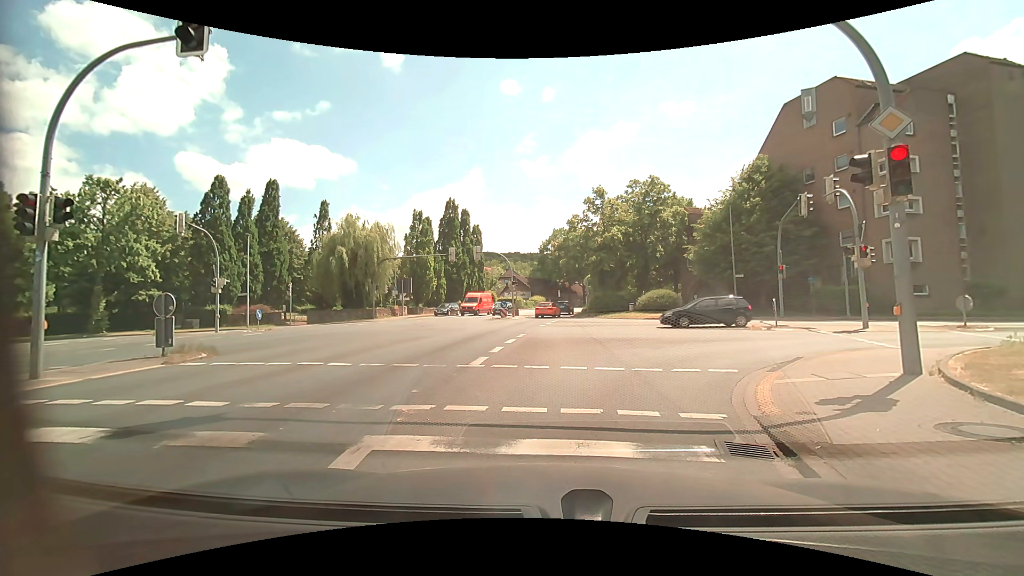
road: primary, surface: asphalt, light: Day
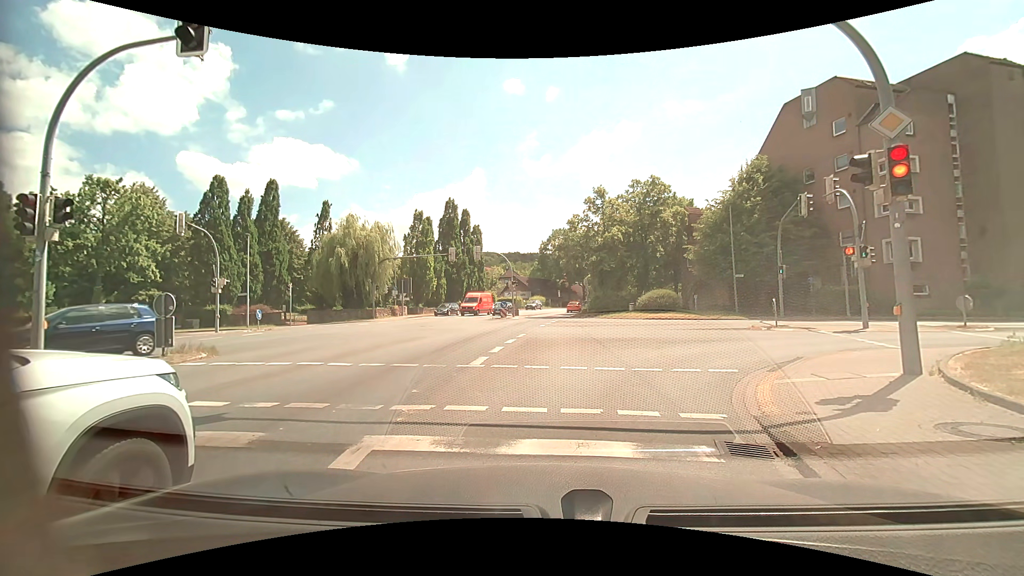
(0.0, 0.0) m; 0°
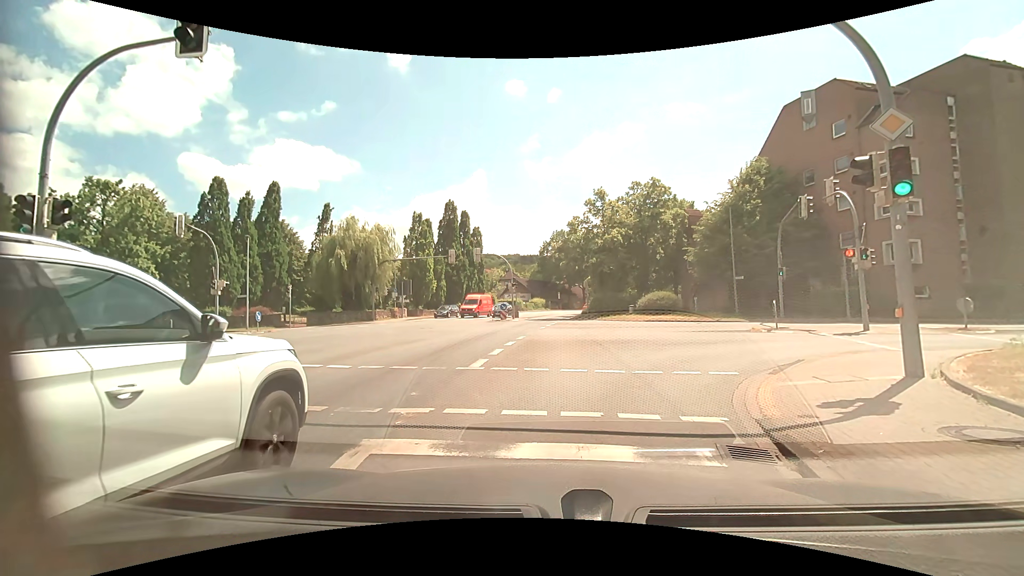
(0.0, 0.0) m; 0°
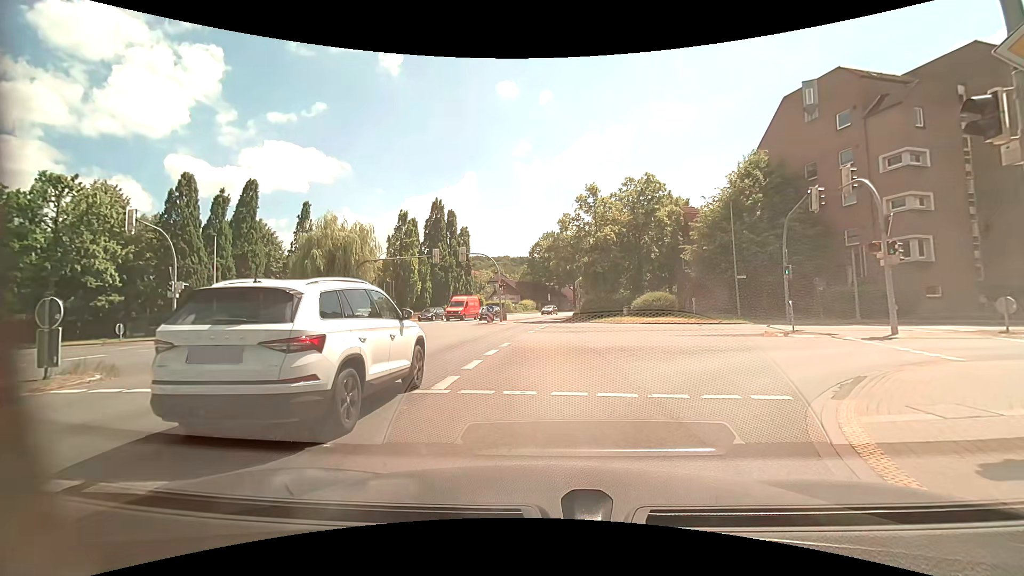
(+0.1, +2.7) m; +1°
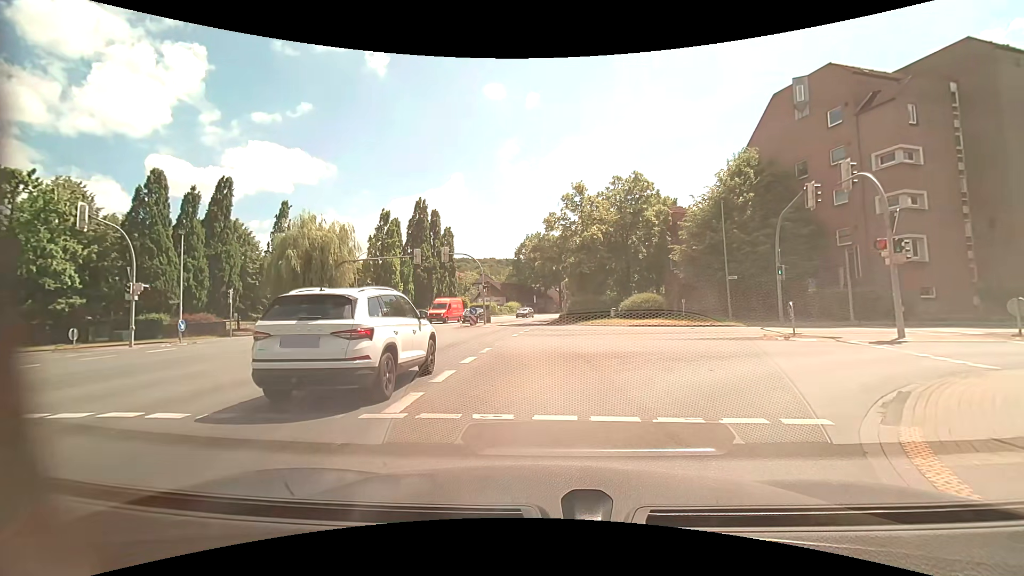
(+0.1, +1.6) m; +3°
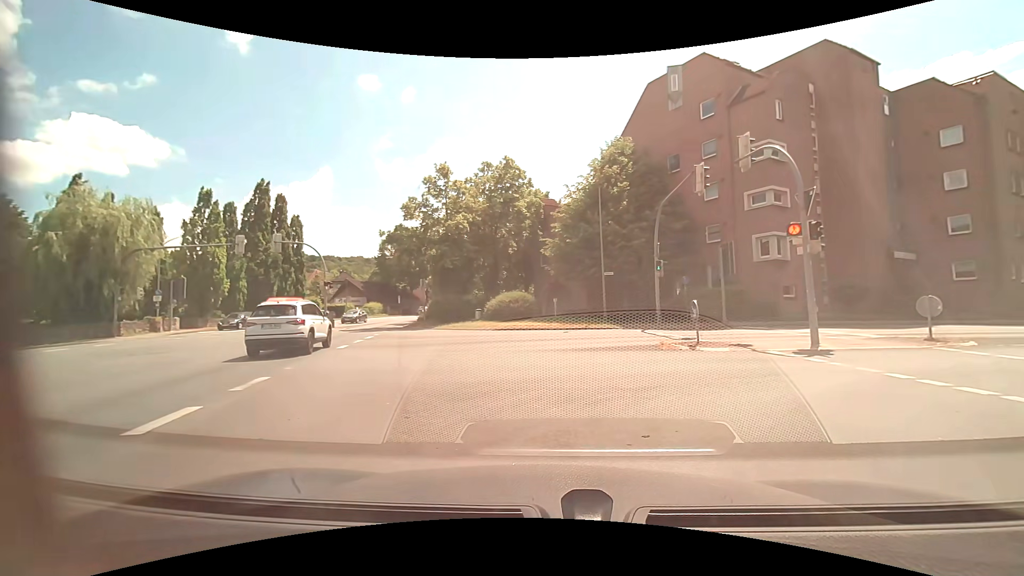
(+0.5, +6.1) m; +12°
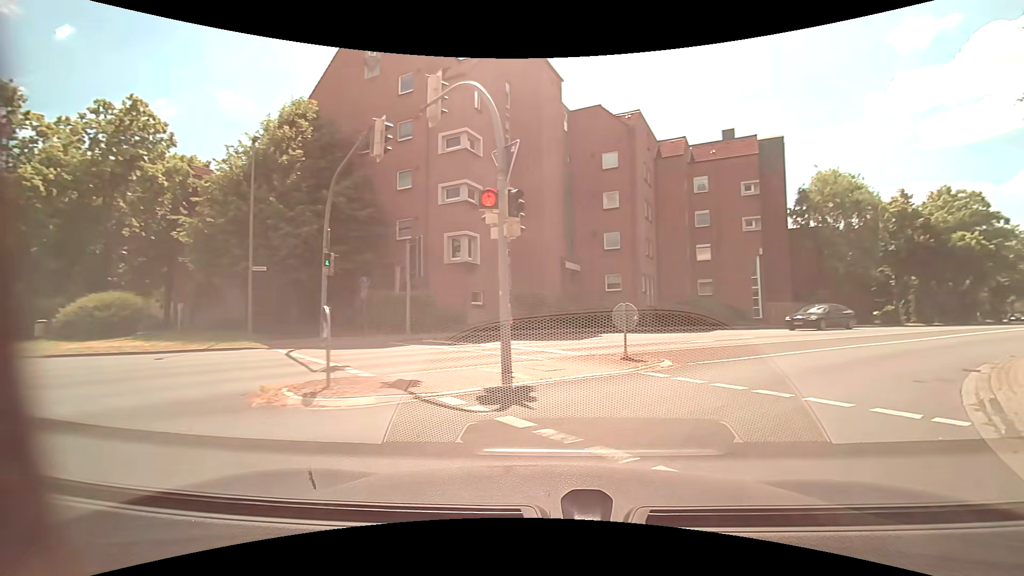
(+2.0, +6.7) m; +31°
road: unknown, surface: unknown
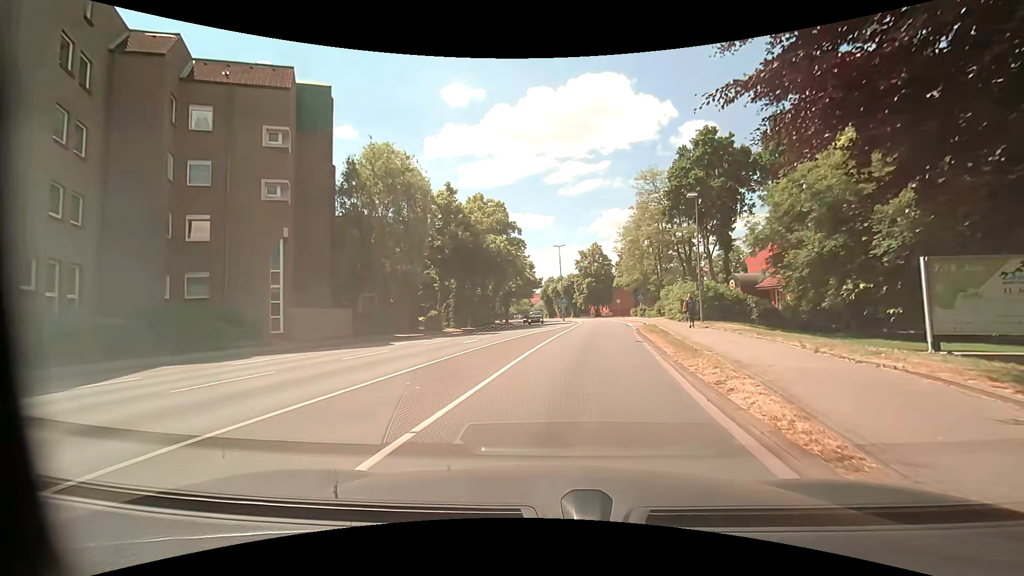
(+7.9, +13.6) m; +48°
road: unclassified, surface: asphalt
(+1, +10) (+2, +20) (+3, +30) (+5, +40) (+6, +50) (+6, +60) (+6, +70) (+6, +80) (+5, +90) (+4, +99) m
